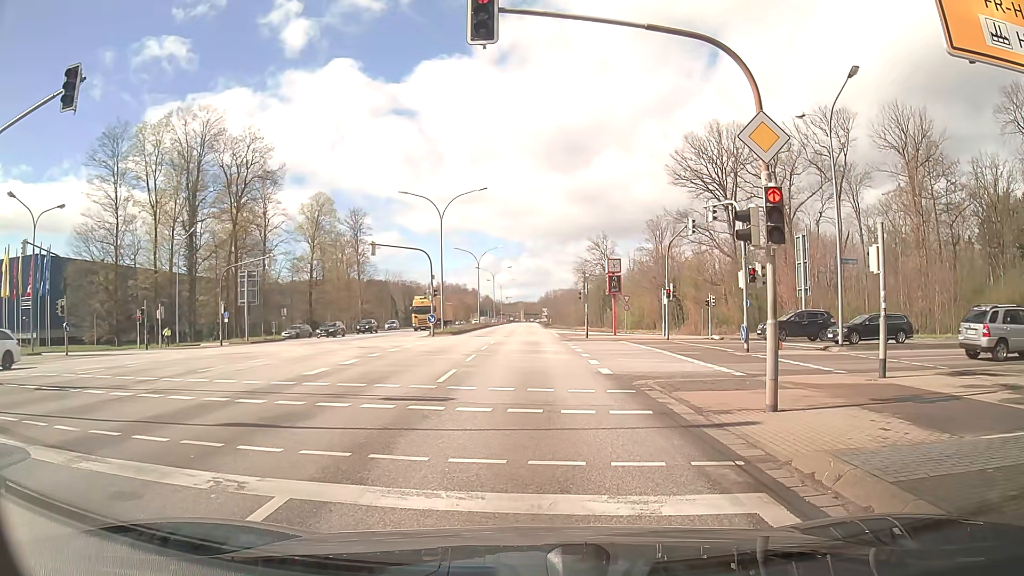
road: primary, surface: asphalt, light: Day
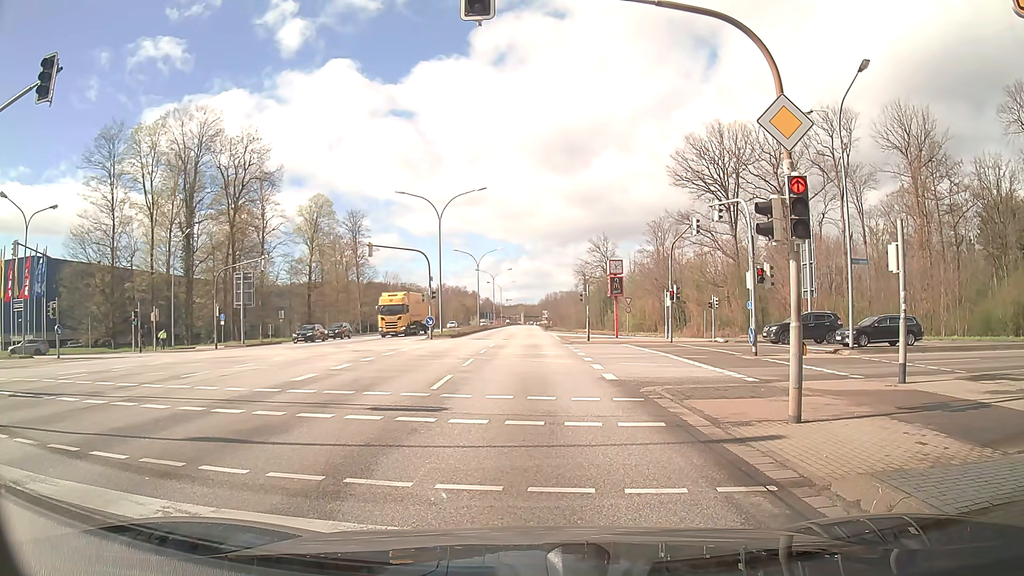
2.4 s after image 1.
(0.0, +0.9) m; 0°
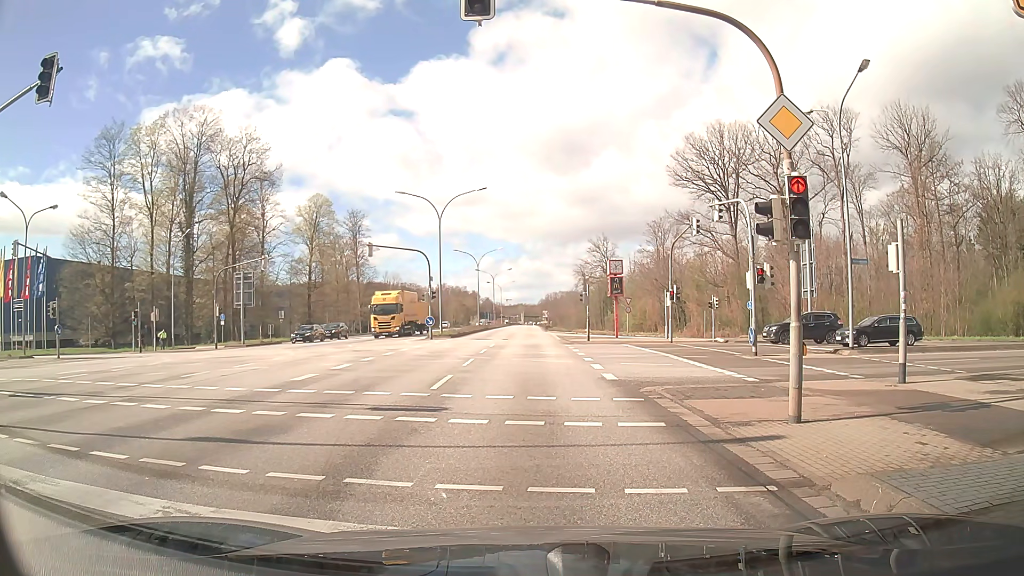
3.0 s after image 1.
(0.0, 0.0) m; 0°
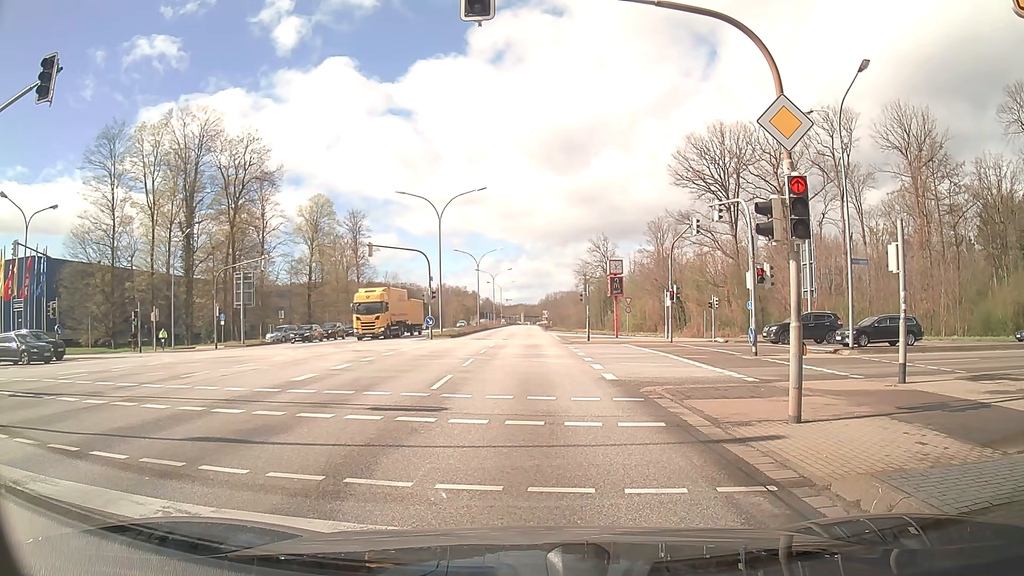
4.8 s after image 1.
(0.0, 0.0) m; 0°
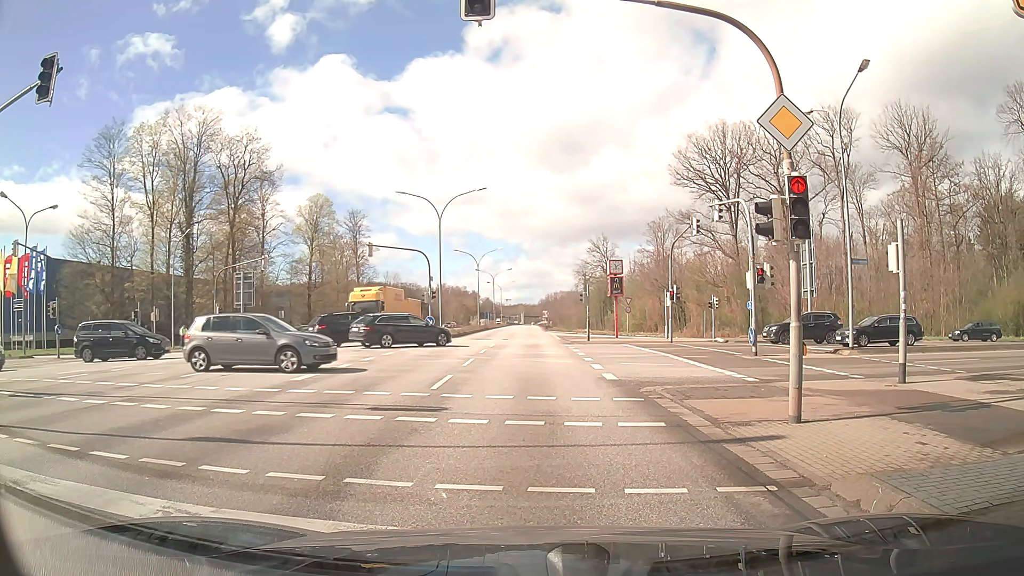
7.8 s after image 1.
(0.0, 0.0) m; 0°
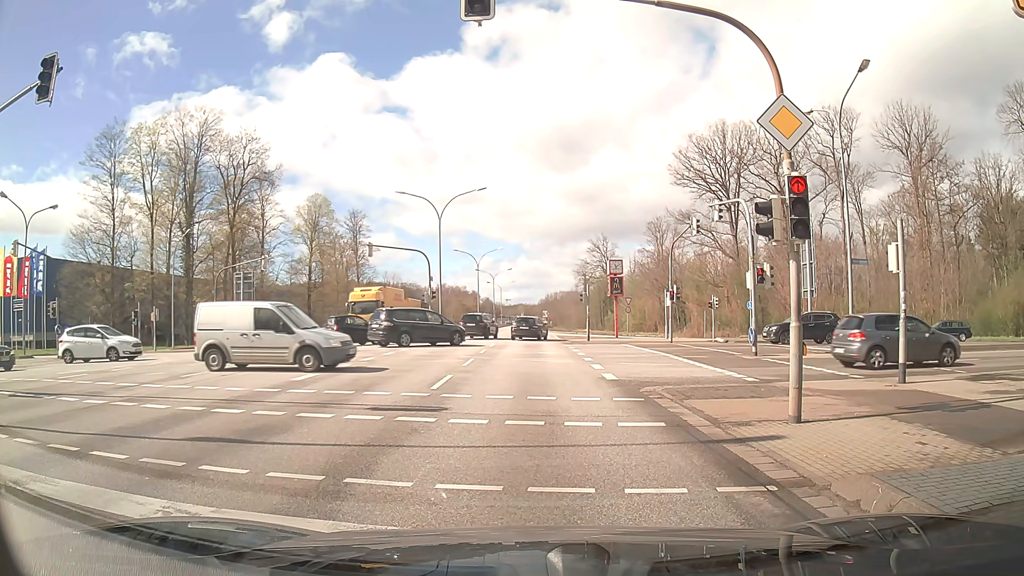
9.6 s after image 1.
(0.0, 0.0) m; 0°
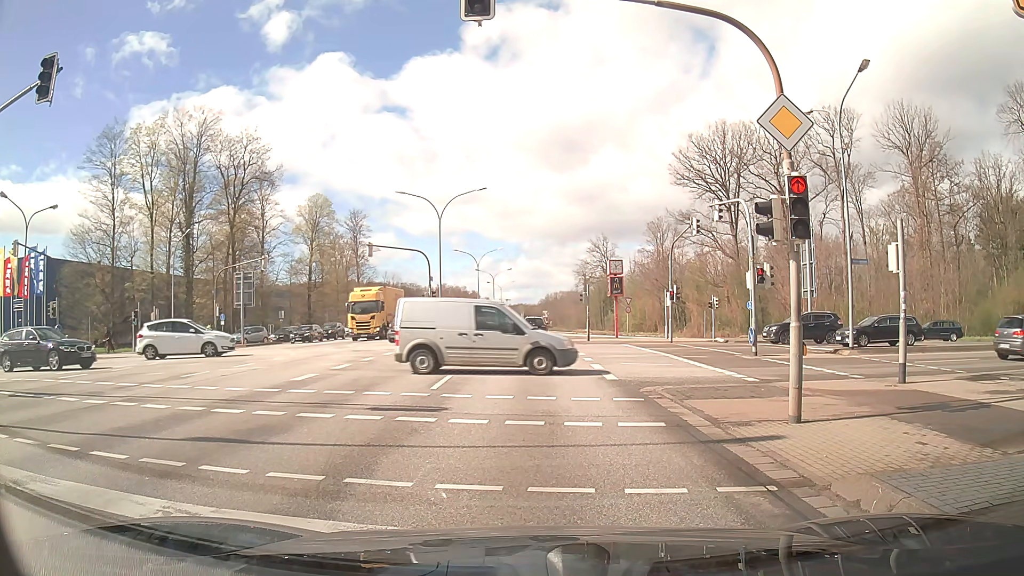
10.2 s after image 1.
(0.0, 0.0) m; 0°
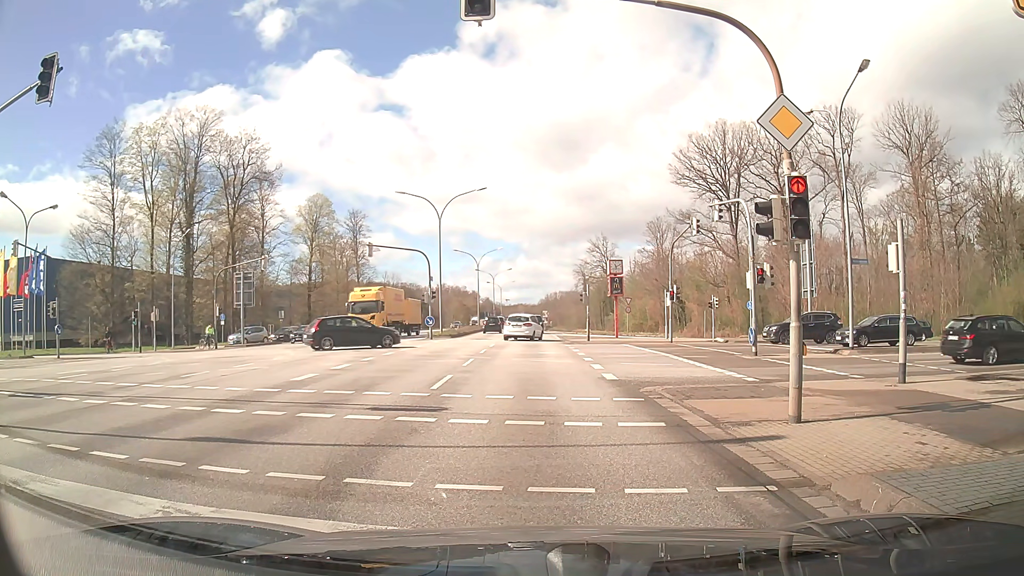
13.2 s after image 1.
(0.0, 0.0) m; 0°
(0, +10) (0, +20) (0, +30) (+1, +40) (+1, +50) (+1, +60) (+1, +70) (+1, +80) (+1, +90) (+1, +100) m
